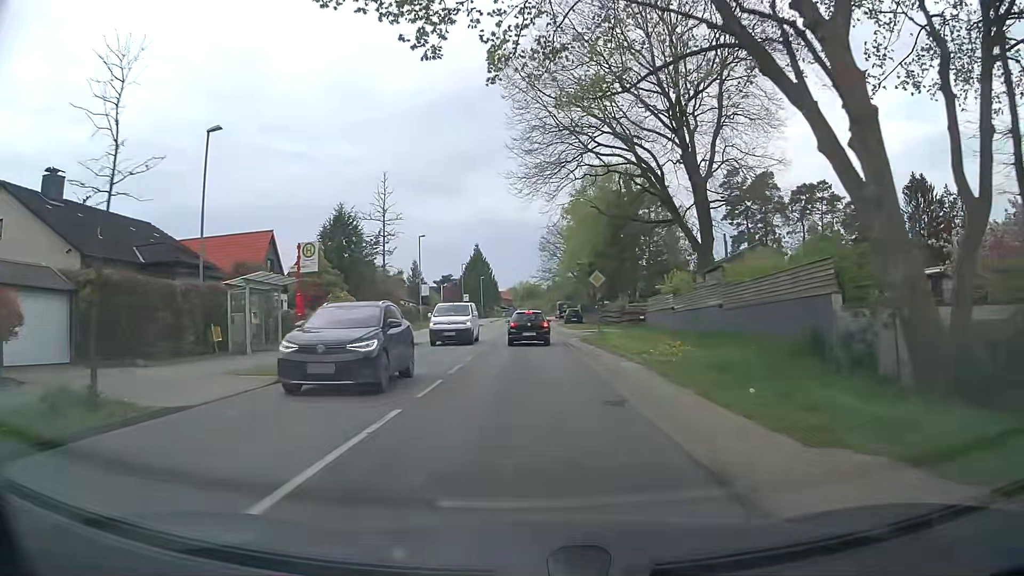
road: tertiary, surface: asphalt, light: Day
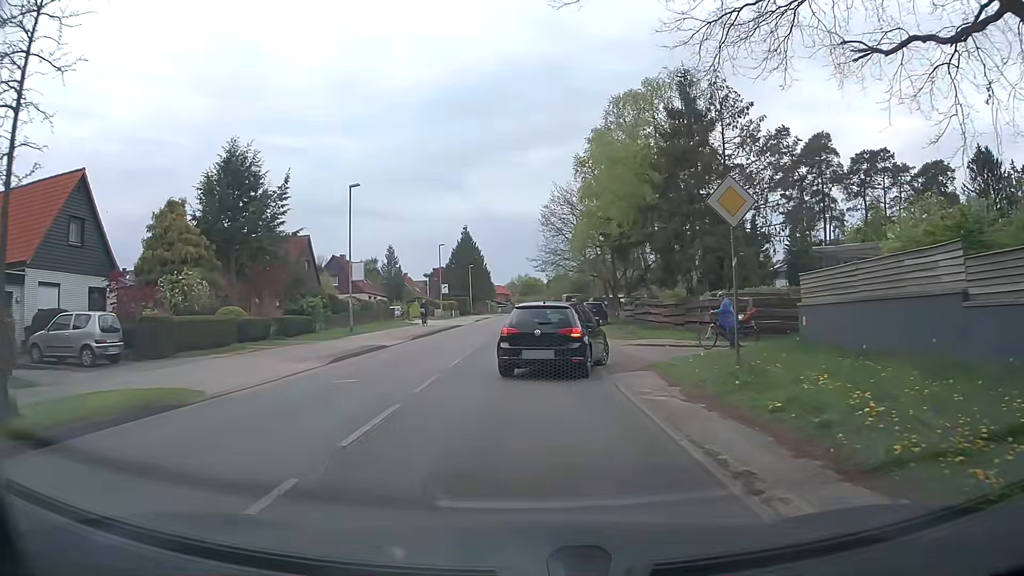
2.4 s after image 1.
(0.0, +20.8) m; 0°
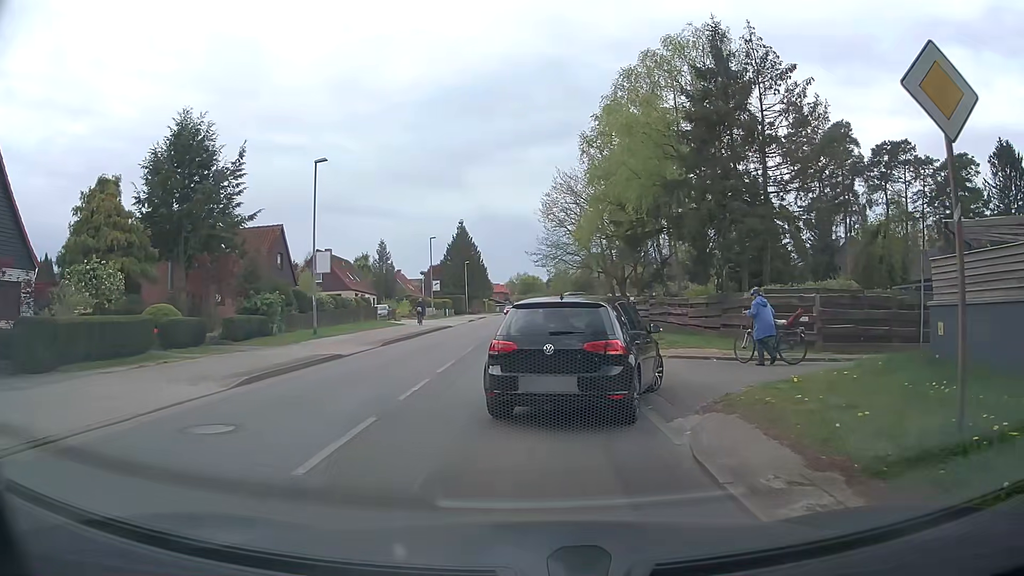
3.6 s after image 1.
(0.0, +5.3) m; -1°
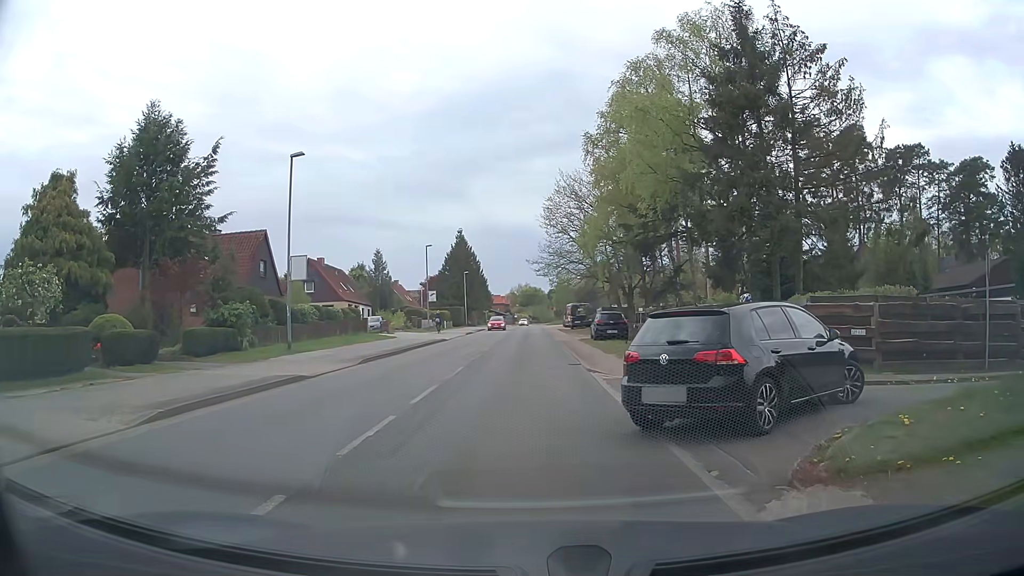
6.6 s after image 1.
(+0.1, +3.1) m; +2°
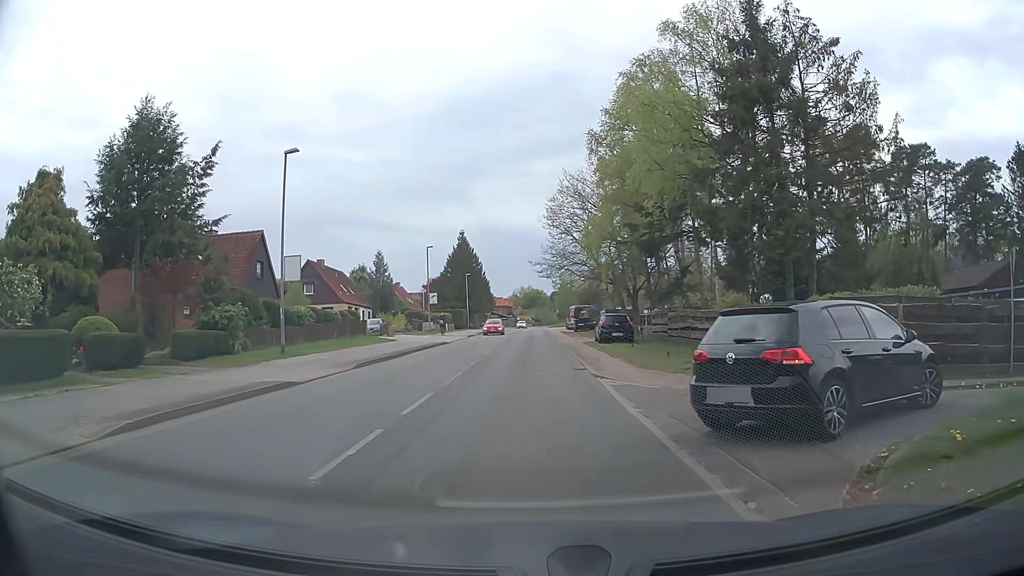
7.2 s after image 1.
(0.0, +1.1) m; -2°
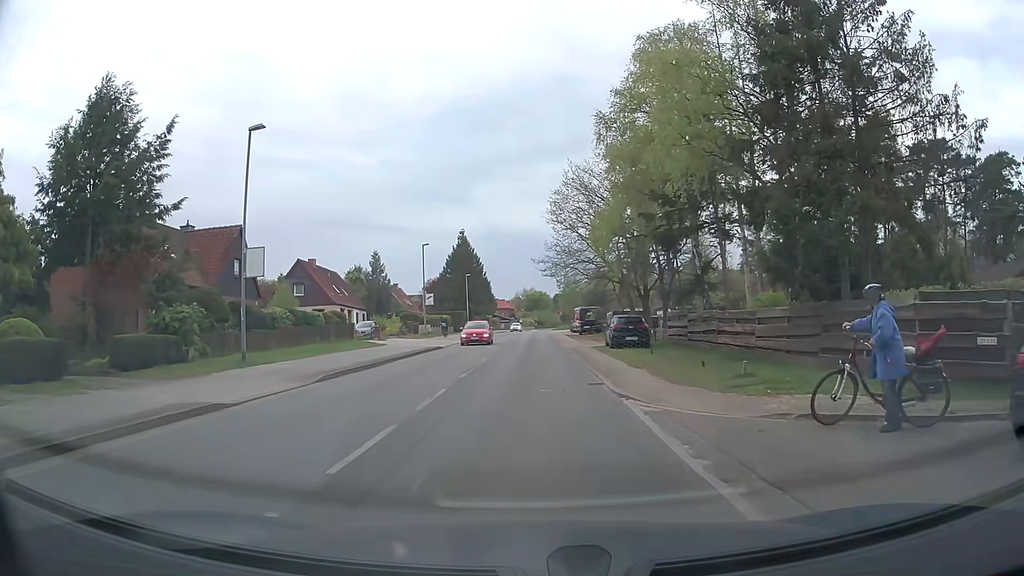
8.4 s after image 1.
(0.0, +4.0) m; 0°
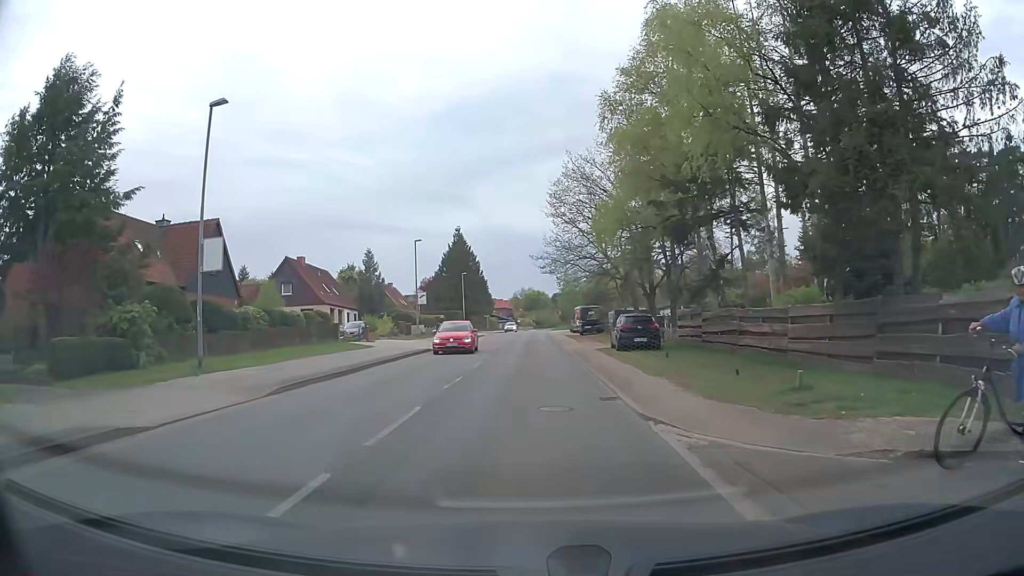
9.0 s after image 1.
(0.0, +3.0) m; +1°
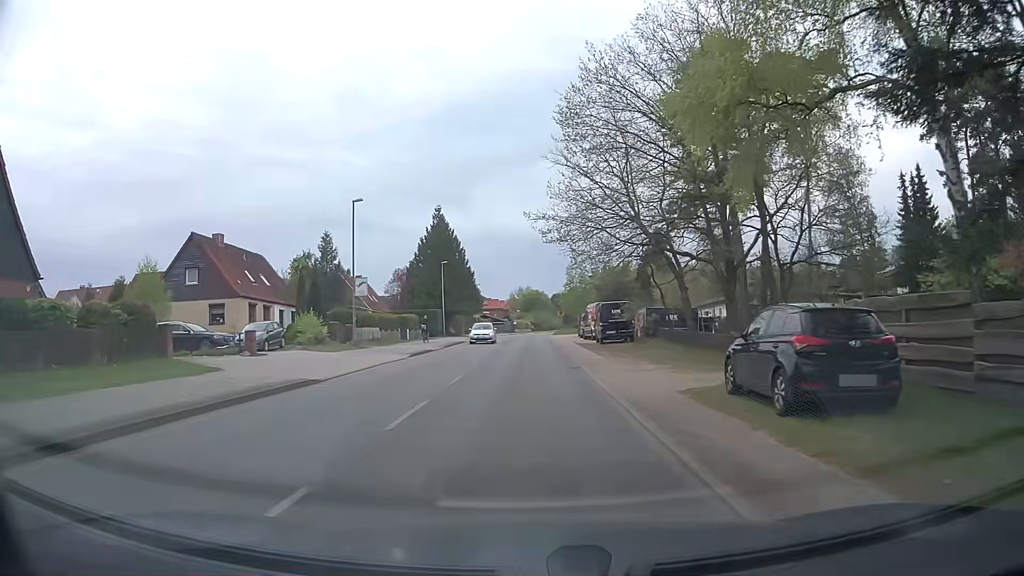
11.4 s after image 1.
(-0.1, +18.7) m; -1°
(0, +10) (0, +20) (0, +30) (0, +40) (0, +50) (0, +60) (0, +70) (0, +80) (+1, +90) (+1, +100) m
